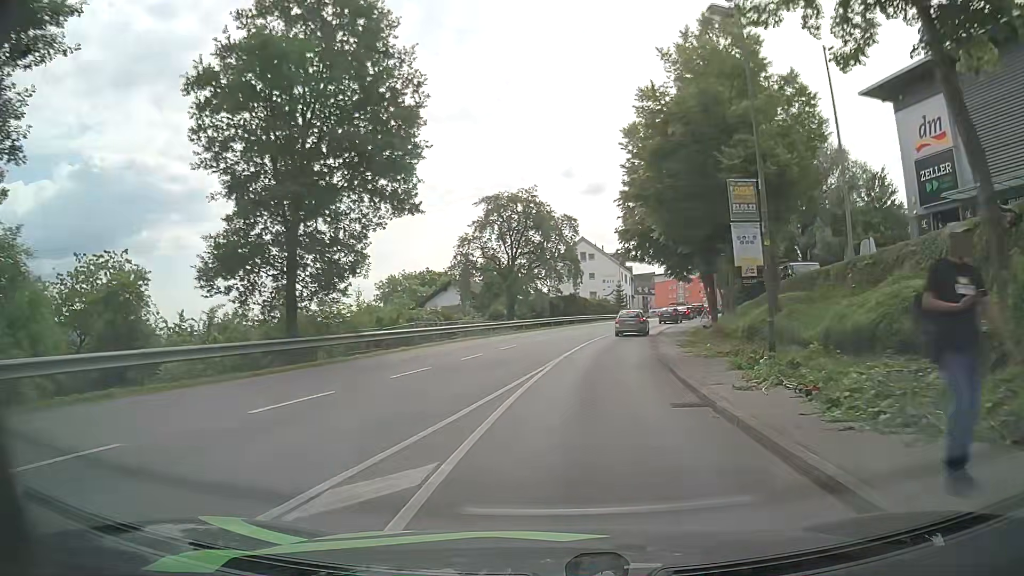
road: tertiary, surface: asphalt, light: Day
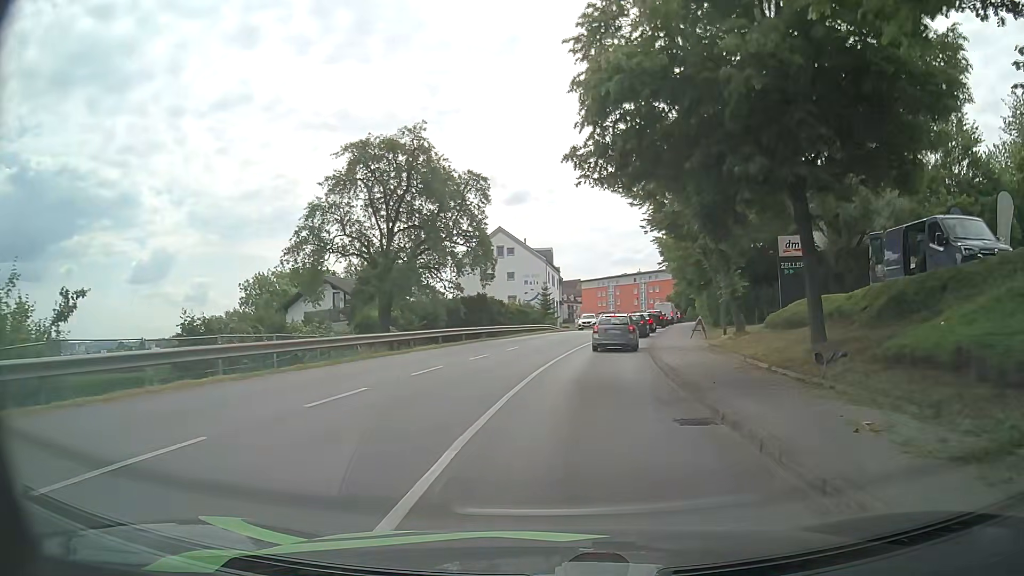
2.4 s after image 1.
(+1.5, +22.2) m; +7°
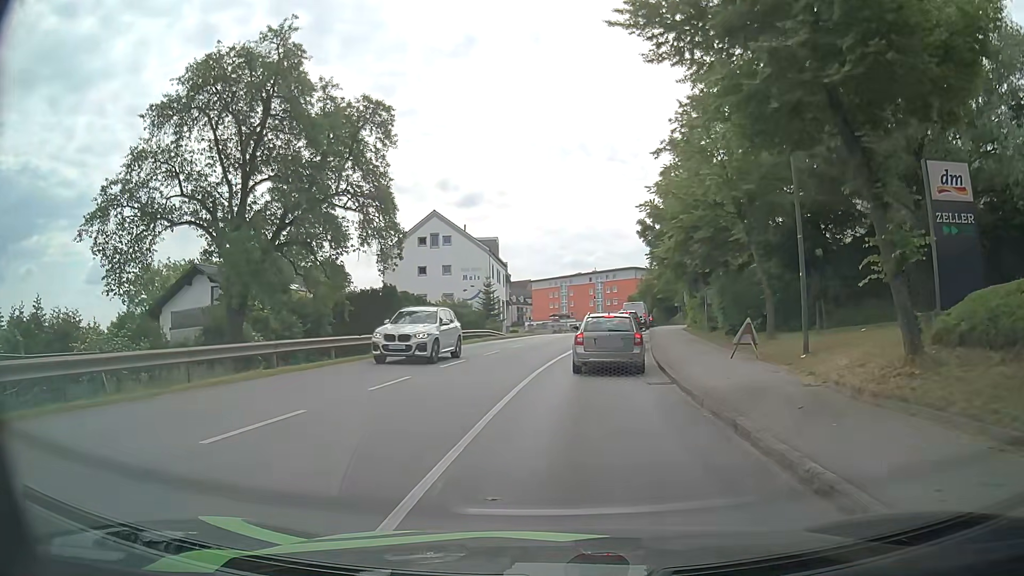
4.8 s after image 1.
(+0.6, +14.6) m; +5°
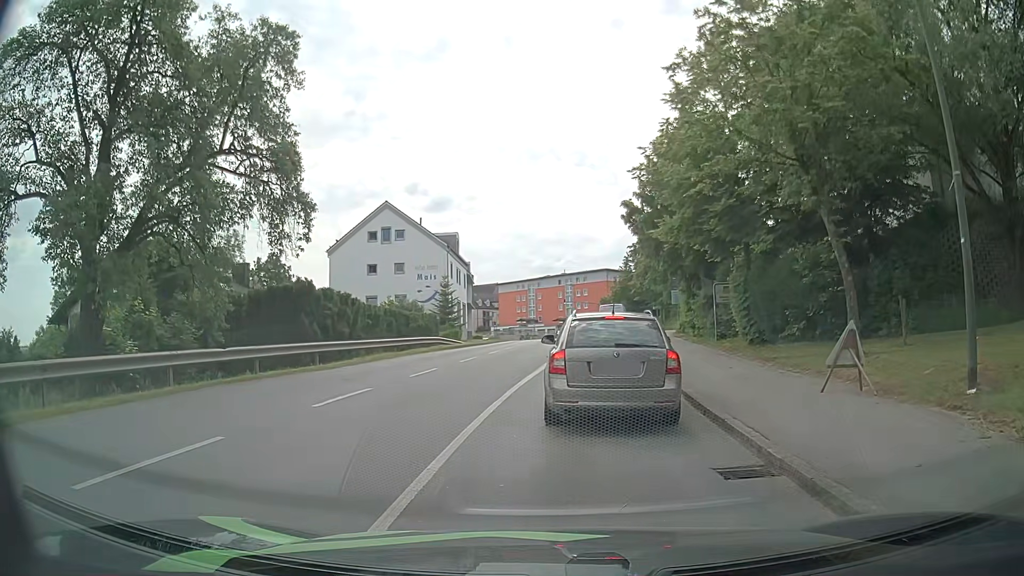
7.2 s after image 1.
(+0.1, +7.9) m; +2°
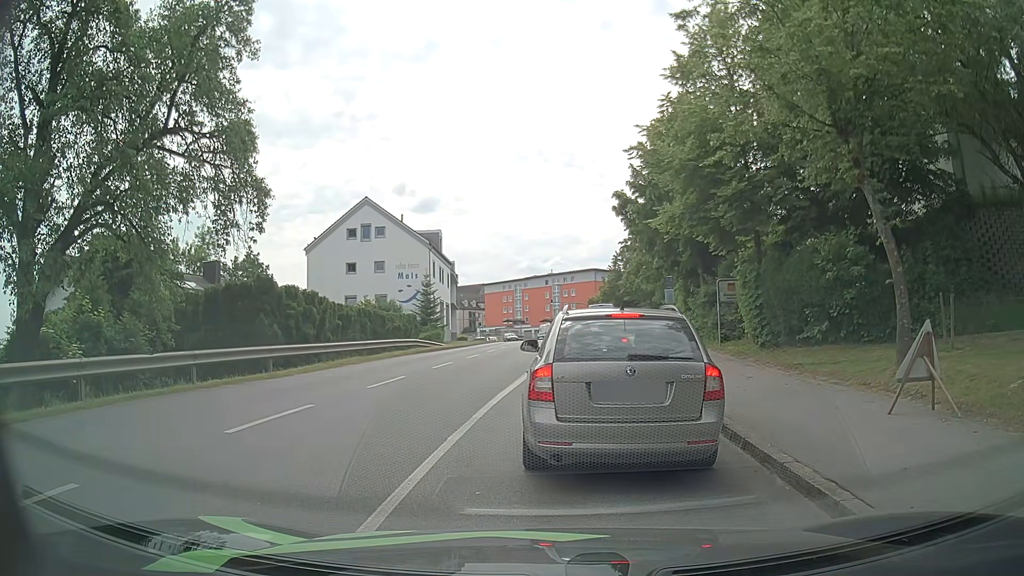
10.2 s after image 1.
(0.0, +2.6) m; -1°
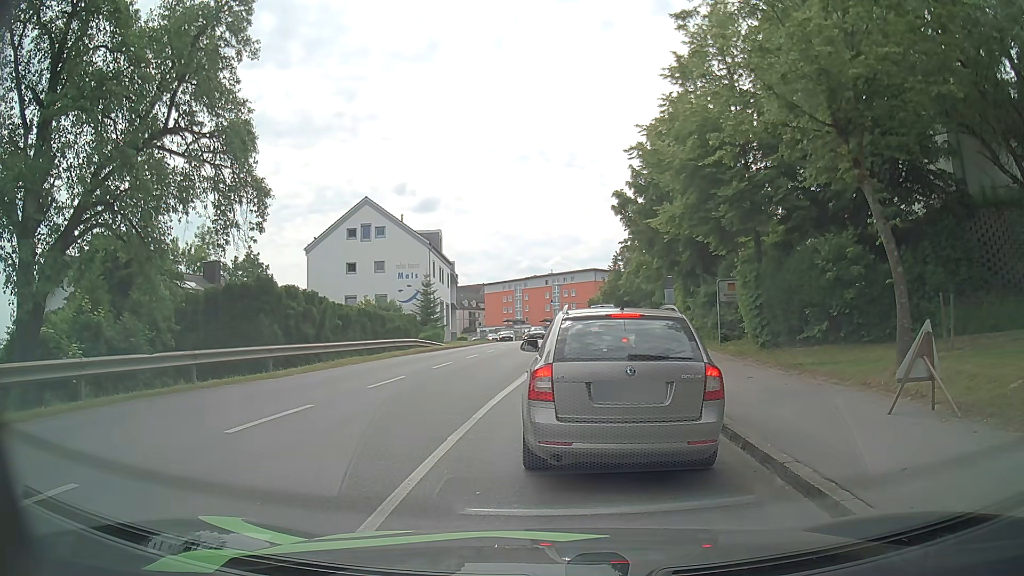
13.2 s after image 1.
(0.0, 0.0) m; 0°
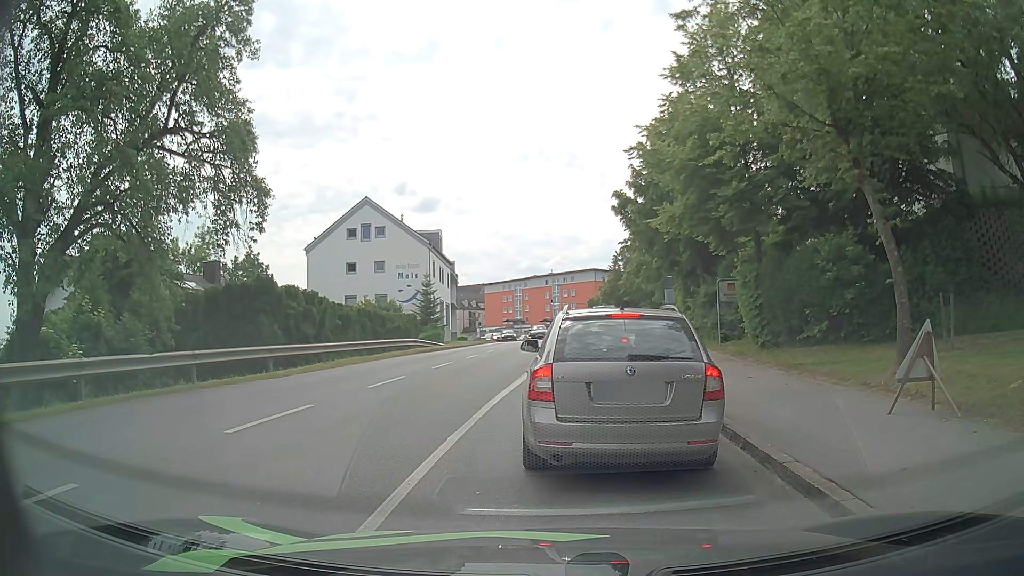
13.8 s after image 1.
(0.0, 0.0) m; 0°
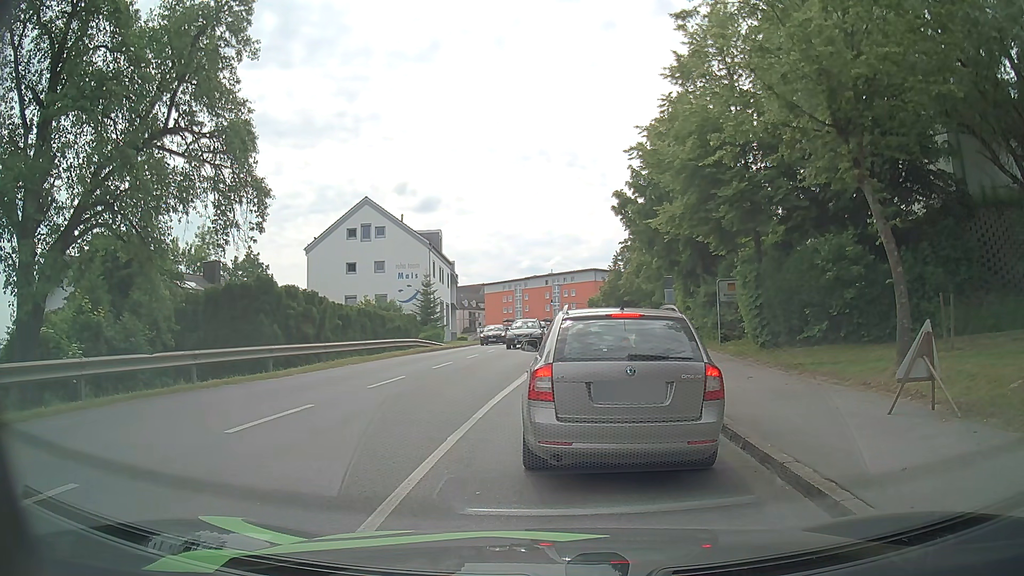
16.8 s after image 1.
(0.0, 0.0) m; 0°
(0, +10) (+1, +20) (+2, +30) (+4, +40) (+5, +50) (+6, +60) (+7, +70) (+8, +80) (+7, +90) (+7, +100) m
